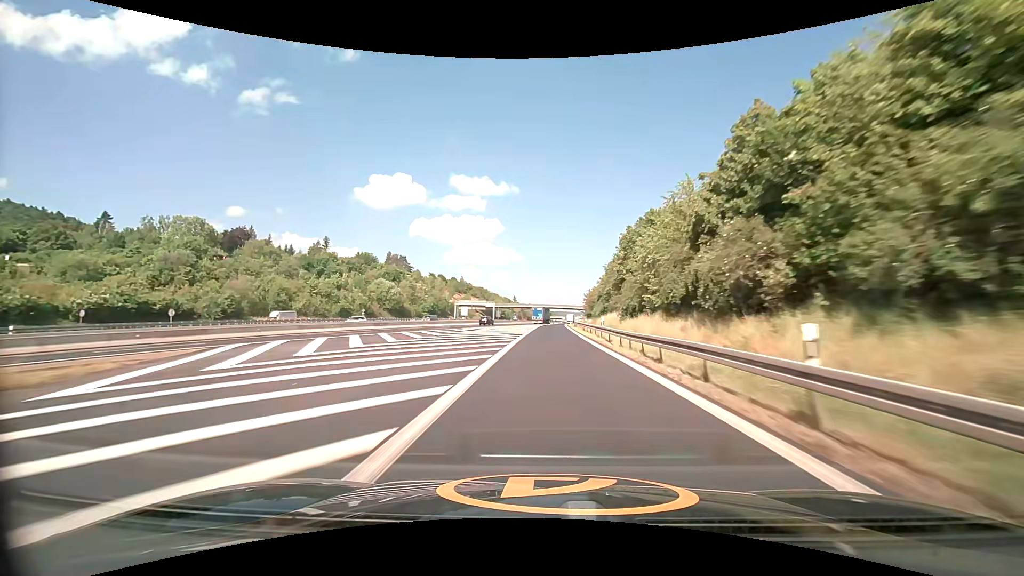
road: motorway_link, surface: asphalt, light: Day
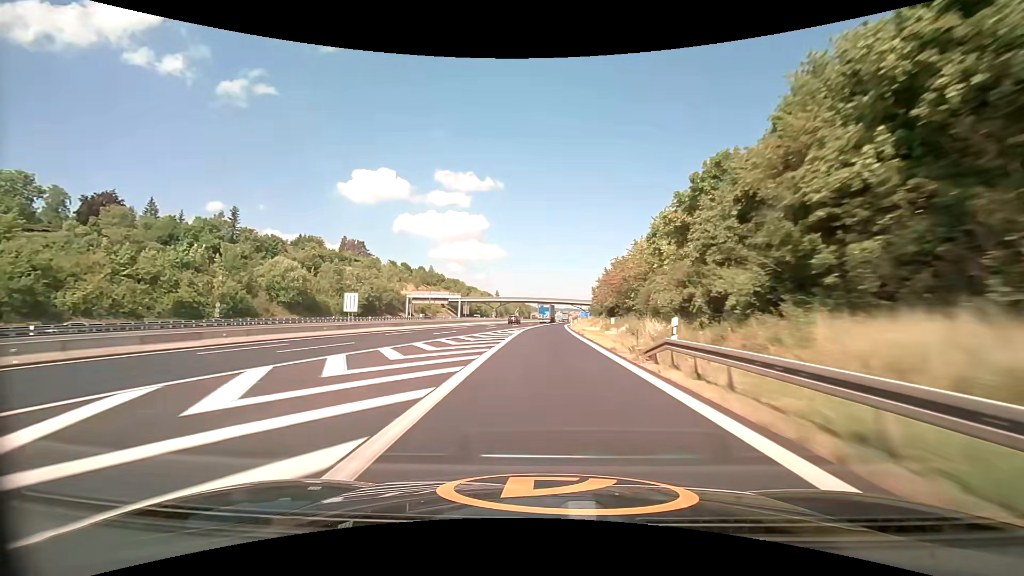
(+1.0, +53.2) m; +2°
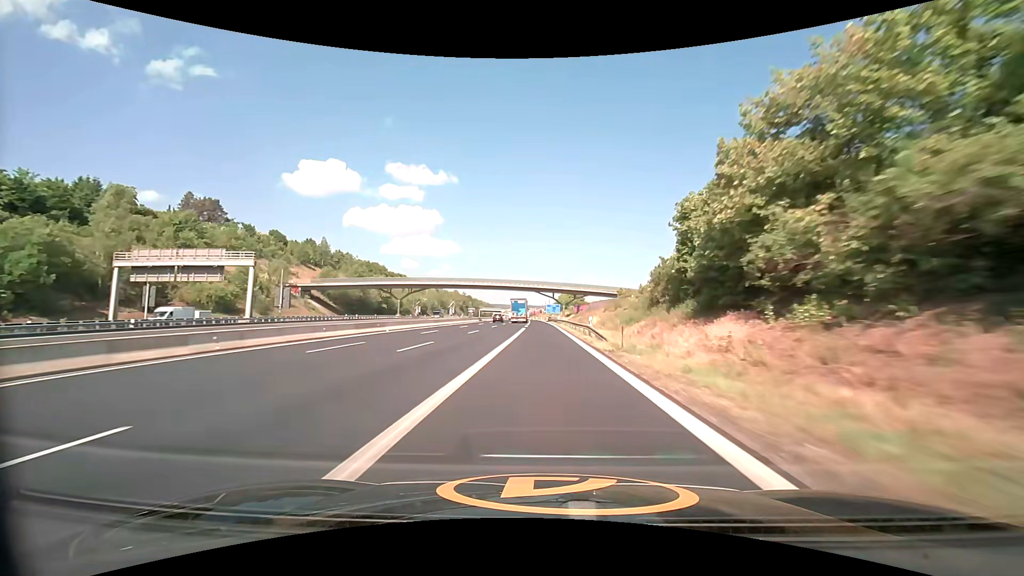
(+3.0, +89.9) m; +5°
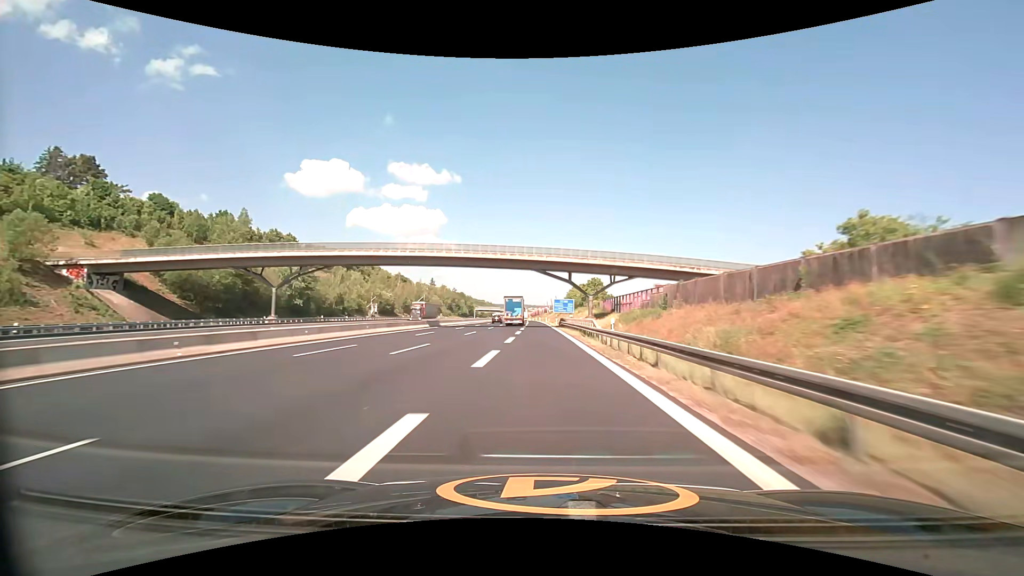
(+0.3, +55.1) m; 0°
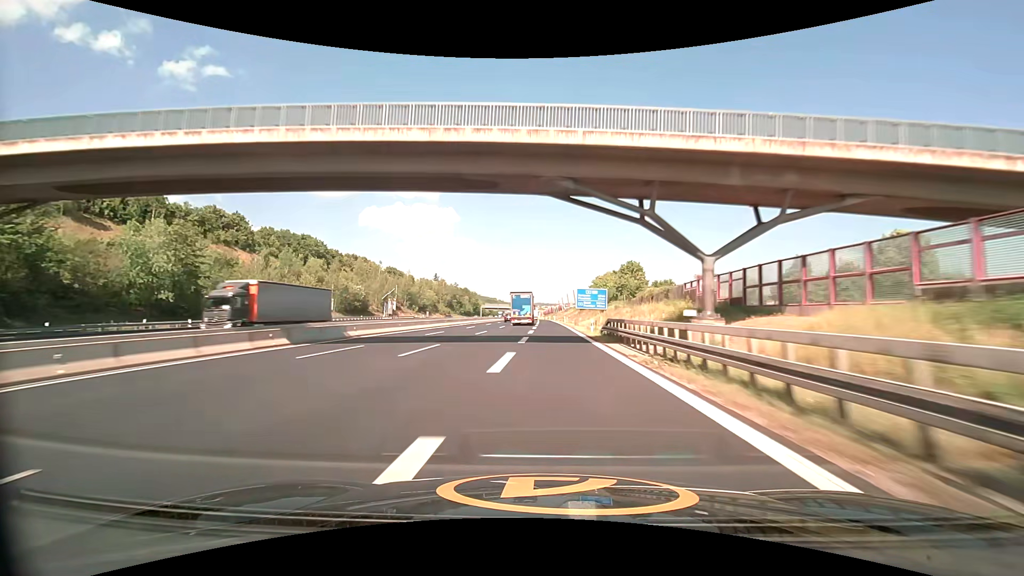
(-0.4, +37.2) m; -1°
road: motorway
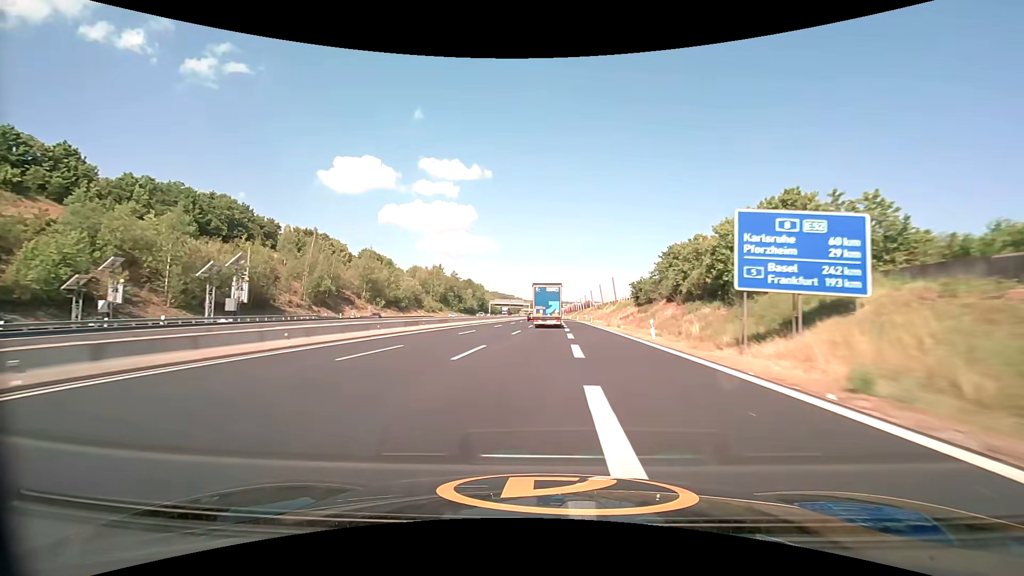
(-1.1, +55.9) m; -2°
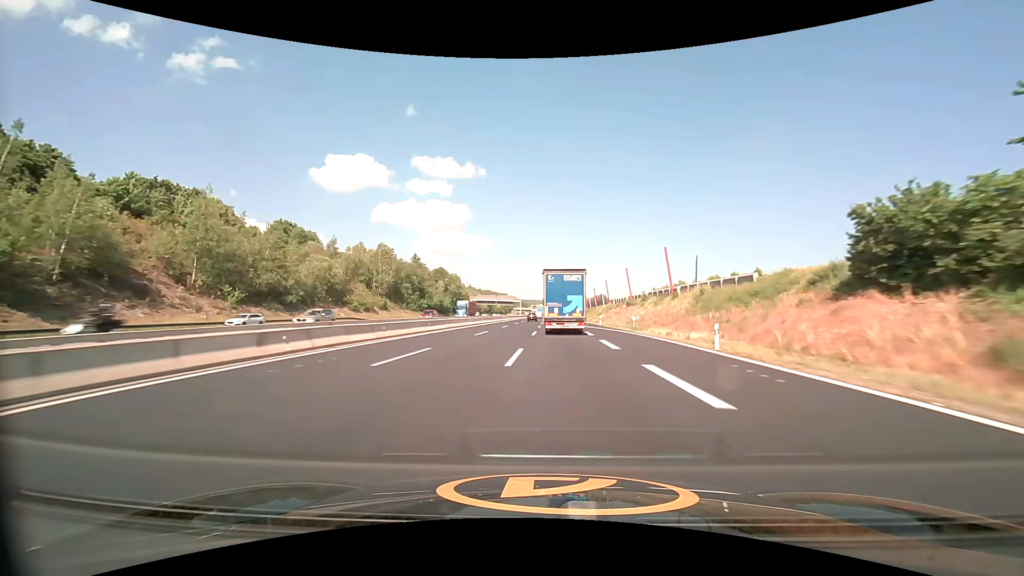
(0.0, +55.4) m; +1°
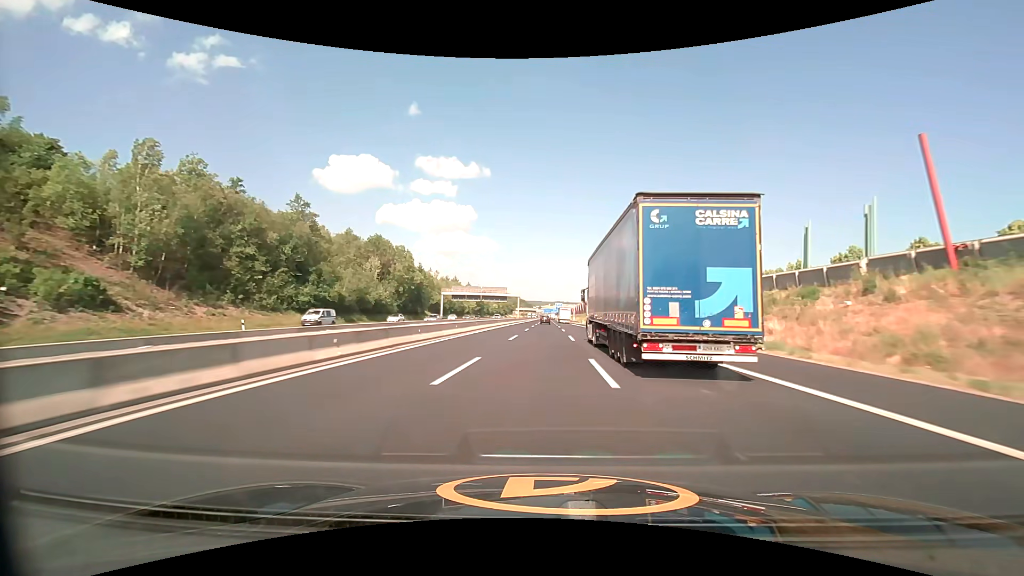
(-1.0, +75.1) m; -1°
(0, +10) (0, +20) (0, +30) (0, +40) (0, +50) (+1, +60) (+1, +70) (+1, +80) (+1, +90) (+1, +100) m
